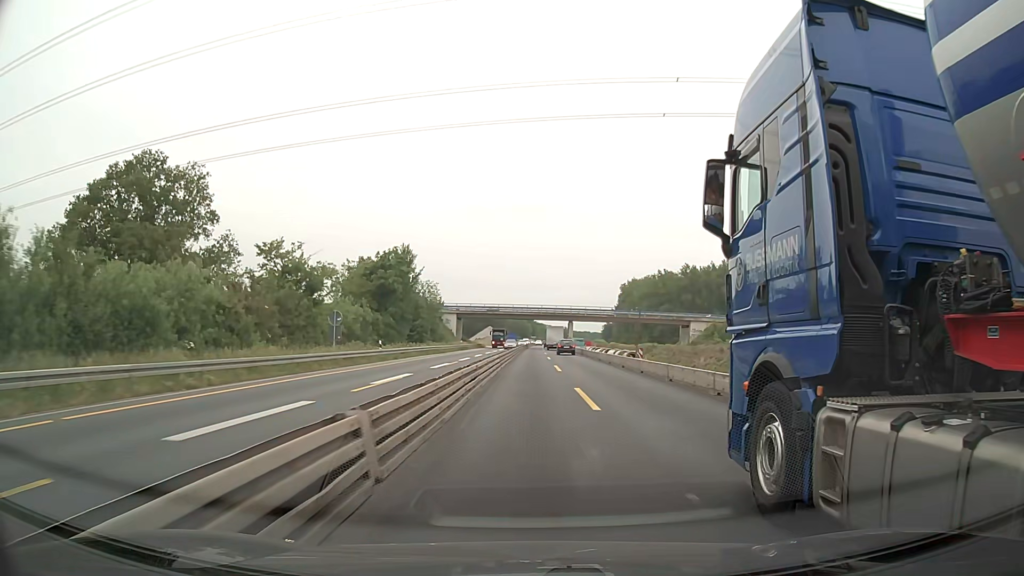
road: motorway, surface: asphalt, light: Day
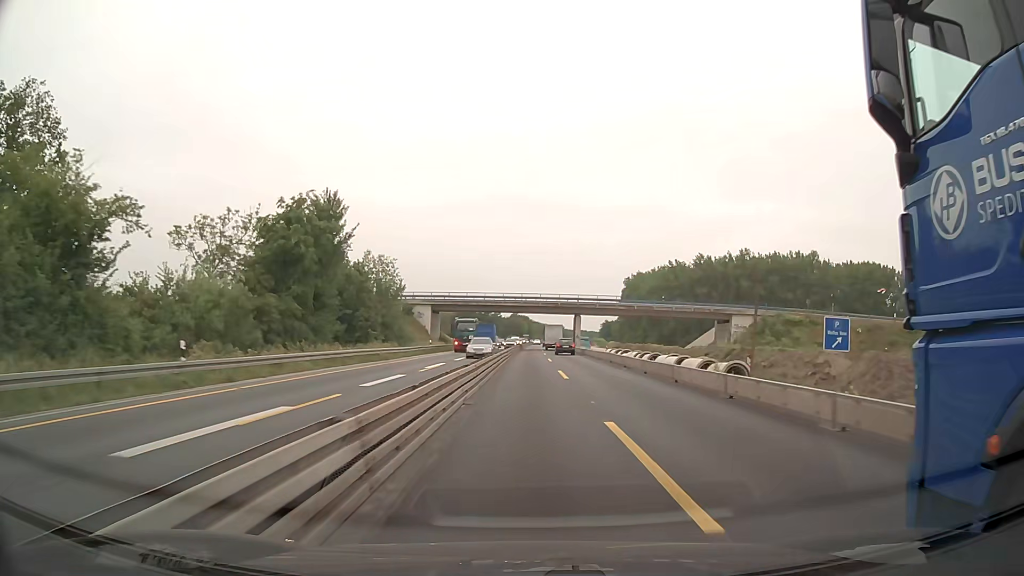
(+0.1, +25.3) m; 0°
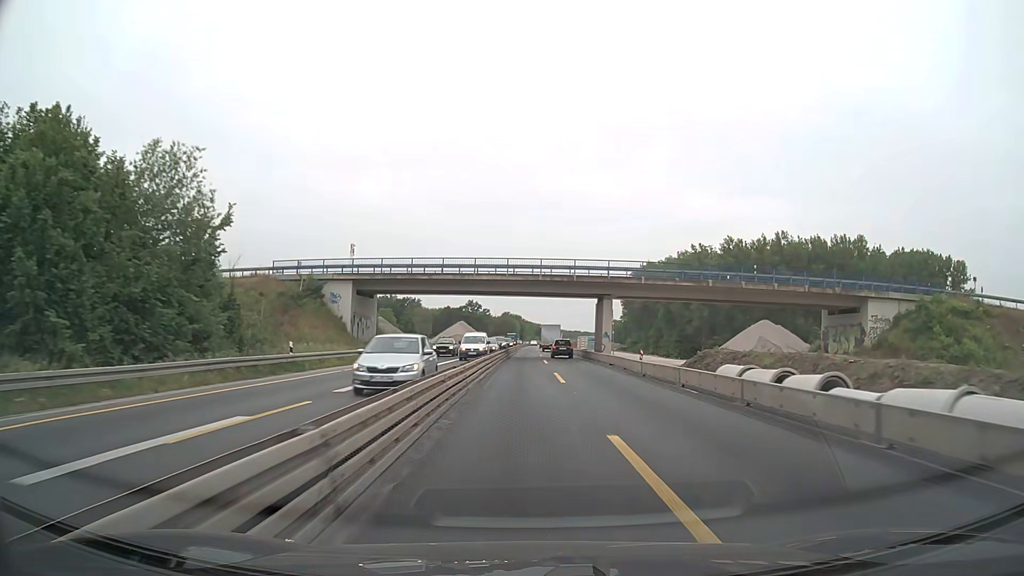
(+0.3, +38.0) m; +1°
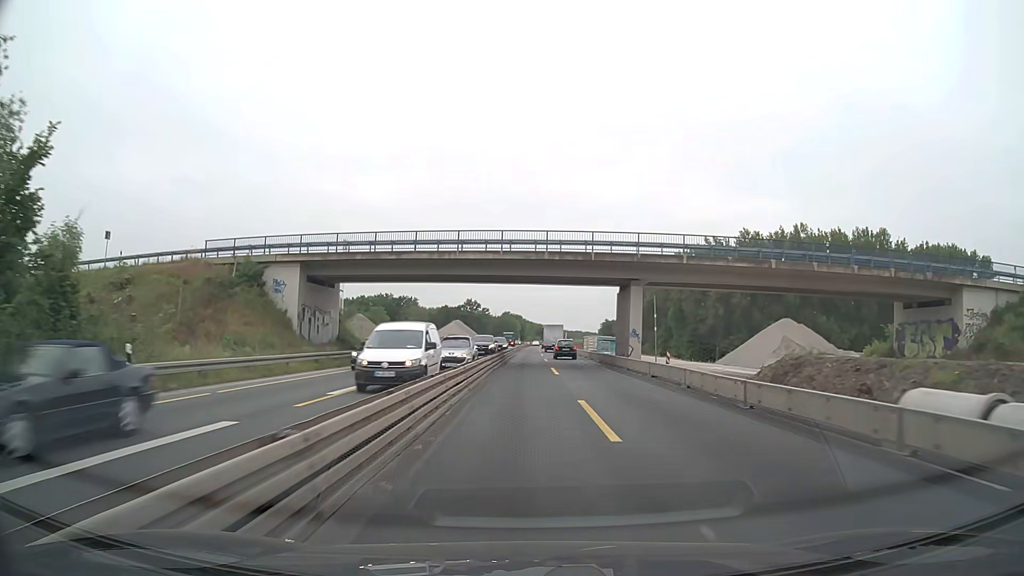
(-0.1, +12.6) m; 0°
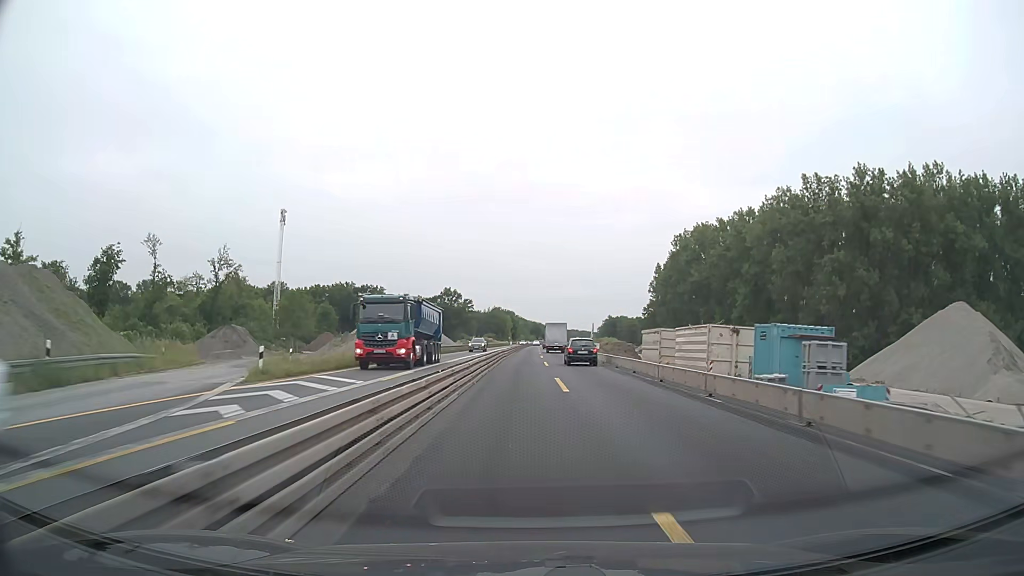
(+0.1, +63.4) m; +1°
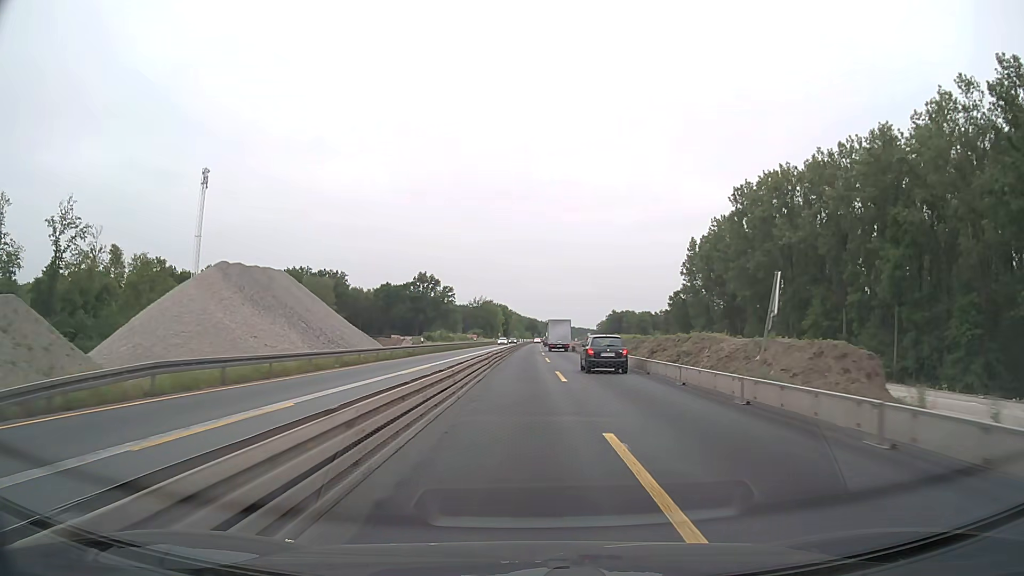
(0.0, +50.8) m; 0°
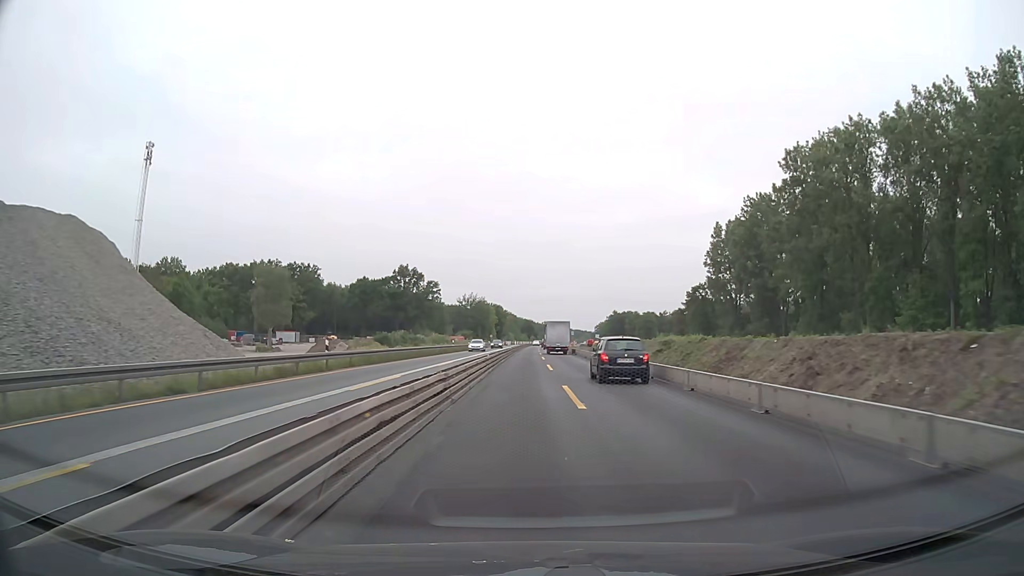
(+0.1, +25.4) m; 0°
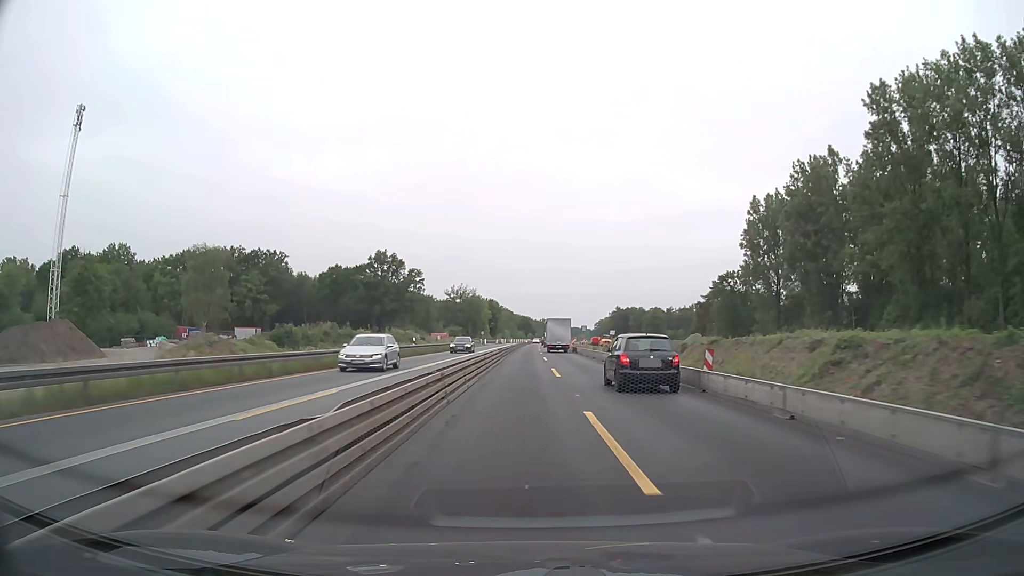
(0.0, +25.4) m; 0°
